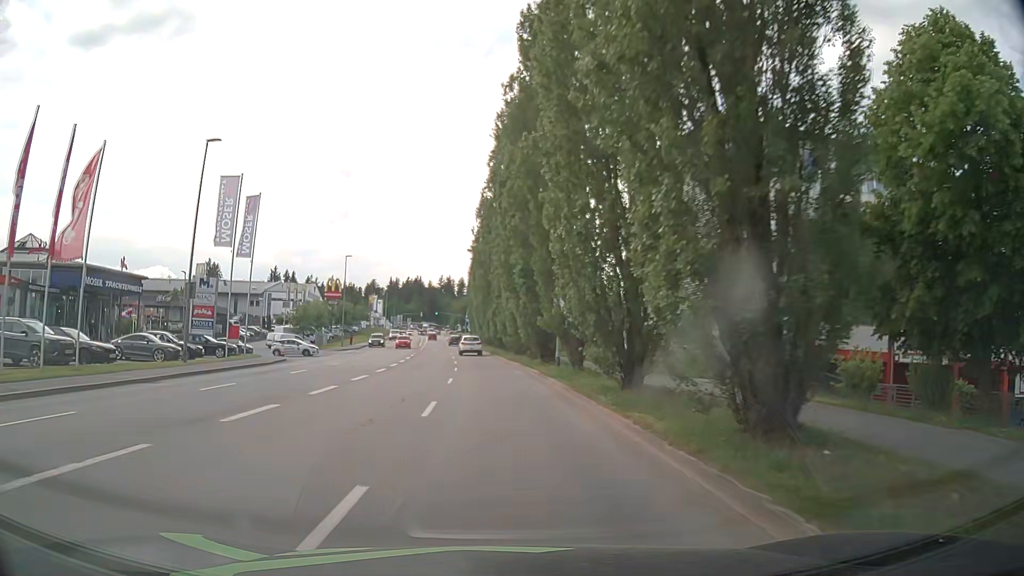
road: tertiary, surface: asphalt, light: Day
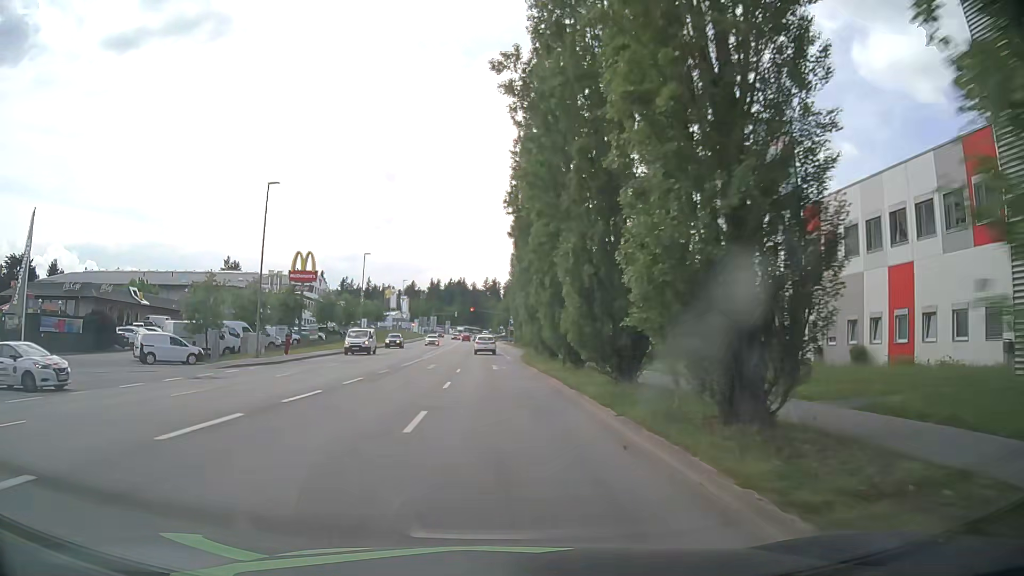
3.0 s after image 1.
(-1.2, +38.7) m; -4°
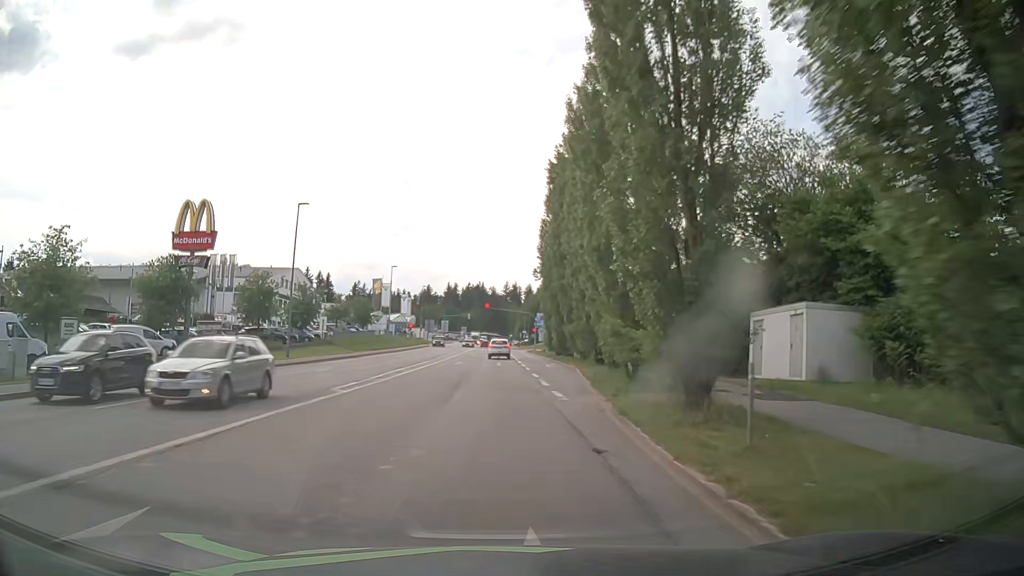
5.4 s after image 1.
(-0.5, +31.0) m; -2°
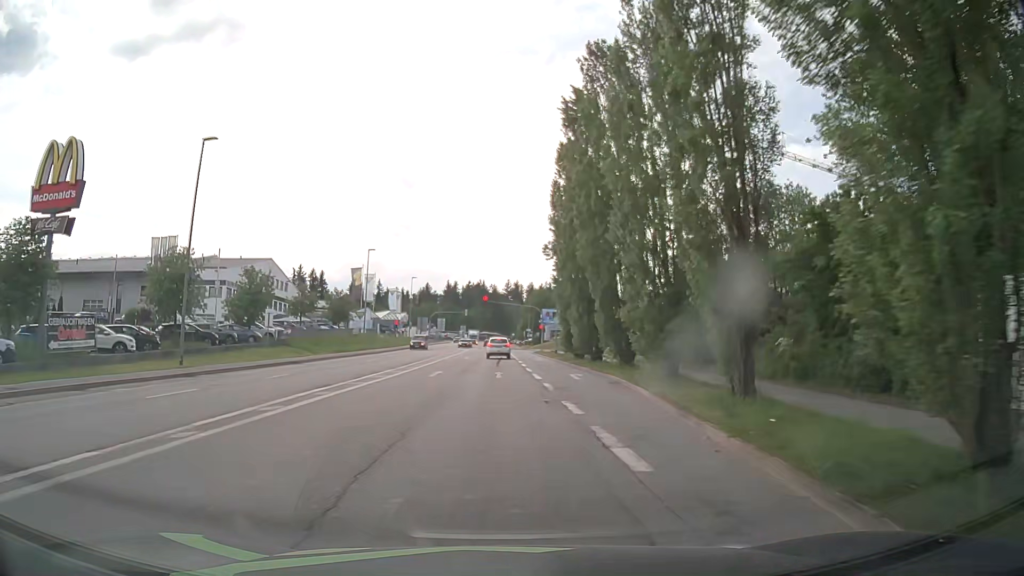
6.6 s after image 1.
(0.0, +15.4) m; 0°
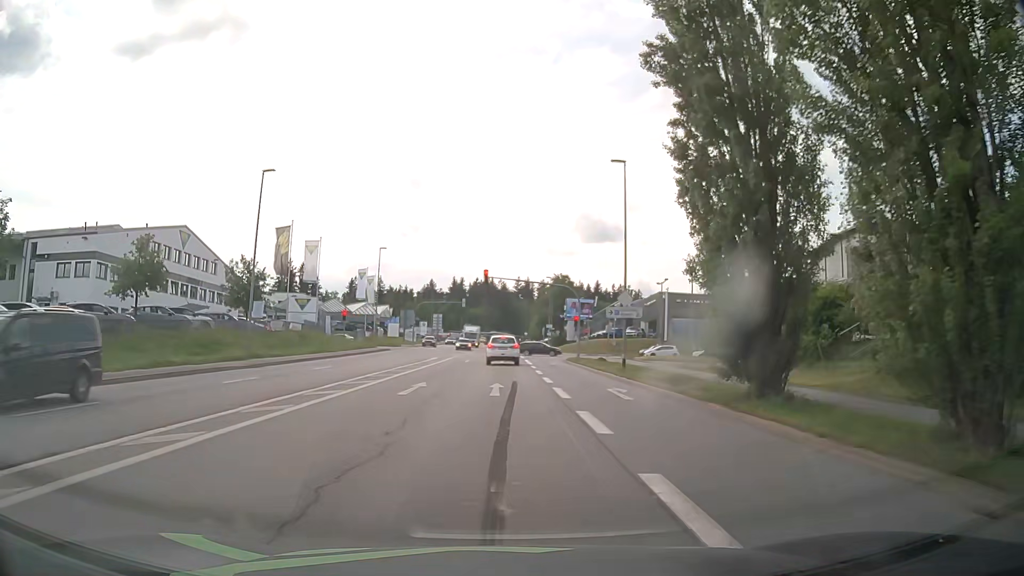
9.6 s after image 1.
(-0.4, +33.1) m; -1°
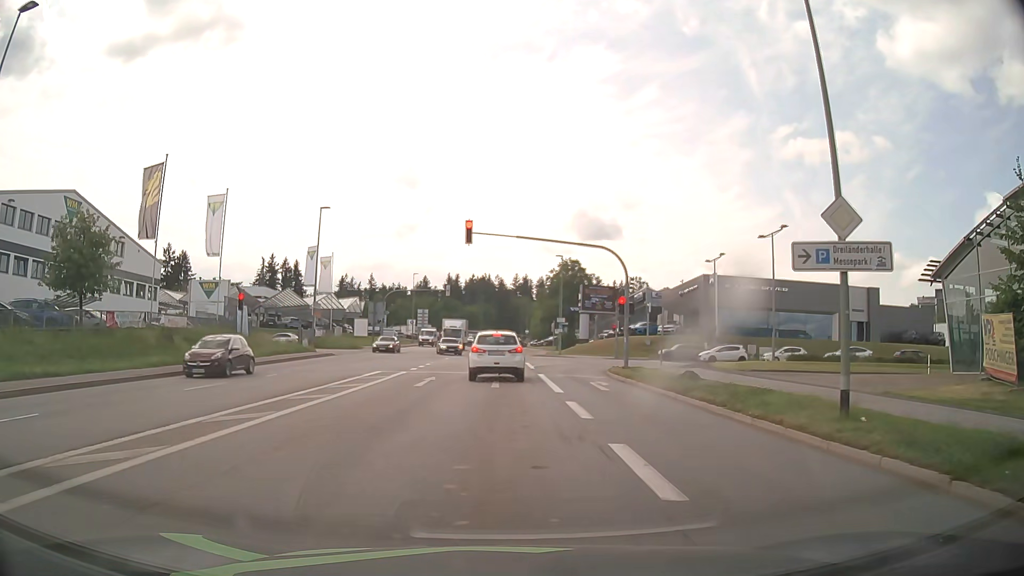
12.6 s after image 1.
(-0.1, +21.7) m; 0°
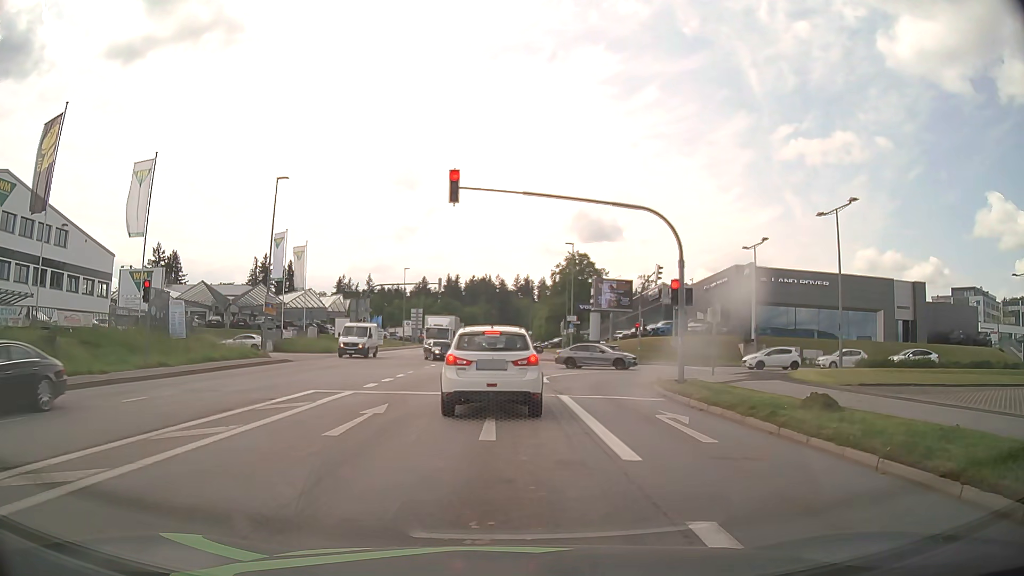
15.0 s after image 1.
(-0.1, +9.7) m; 0°
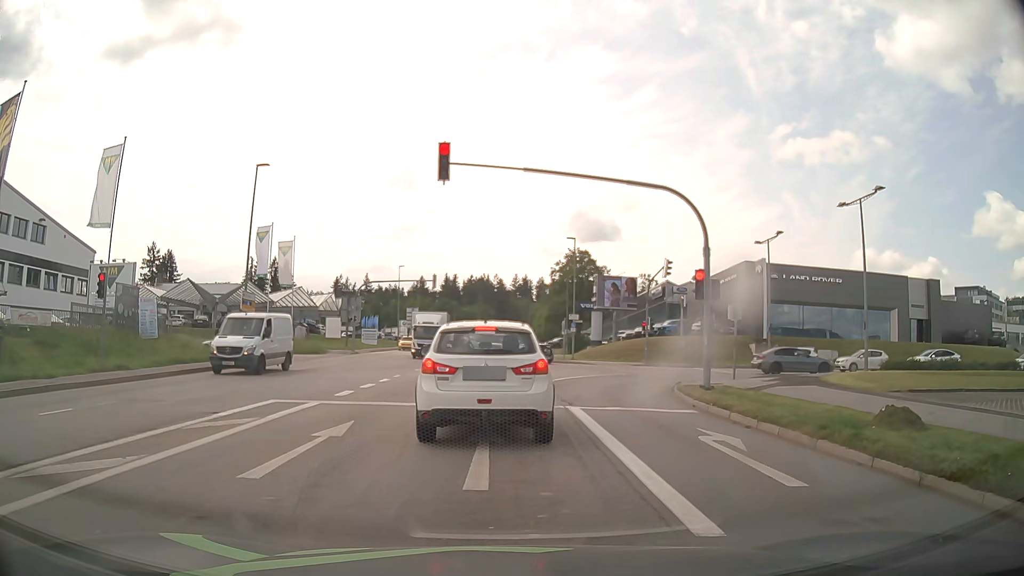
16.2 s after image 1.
(0.0, +3.1) m; 0°
